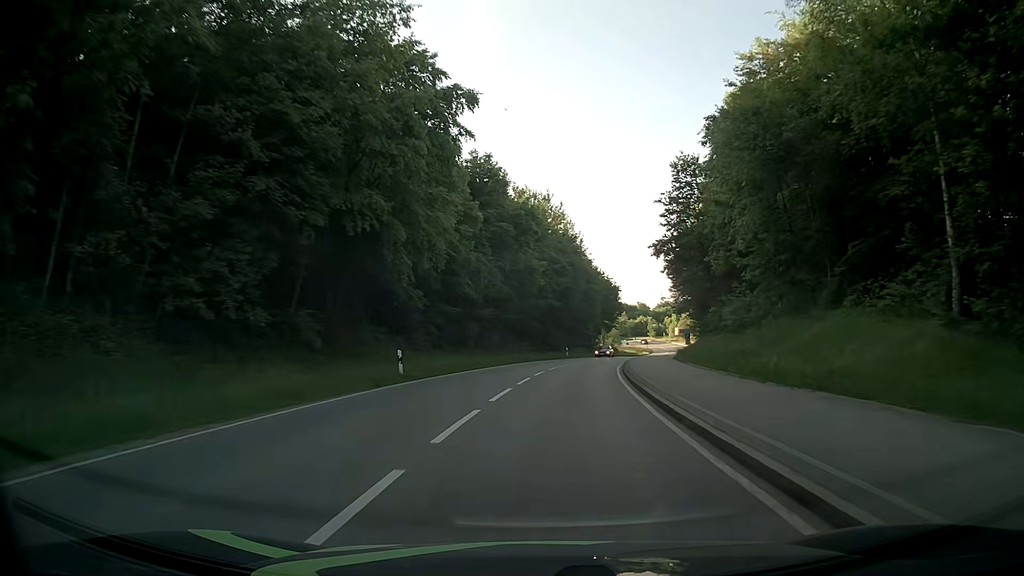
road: secondary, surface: asphalt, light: Day
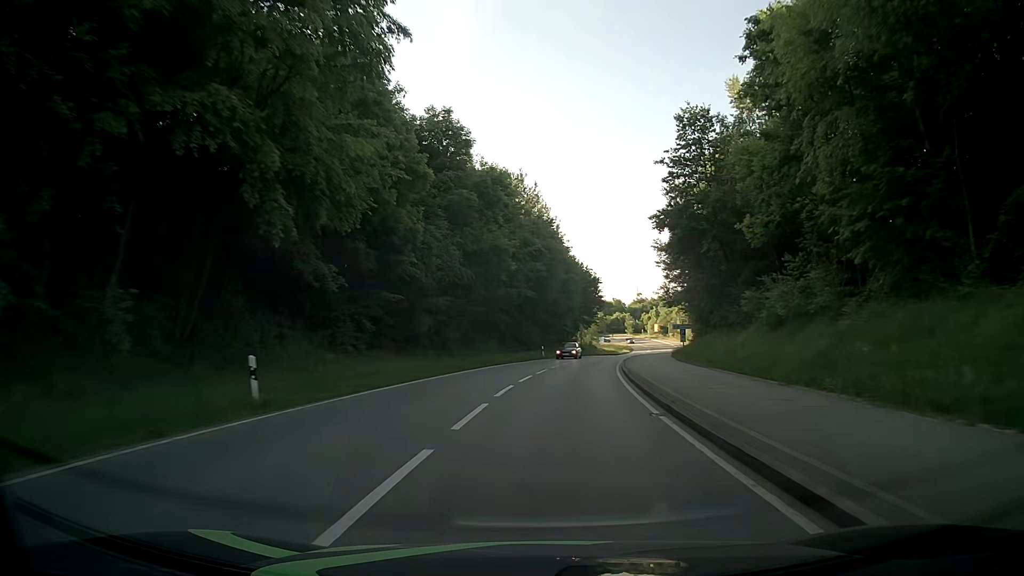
(+0.1, +10.7) m; +2°
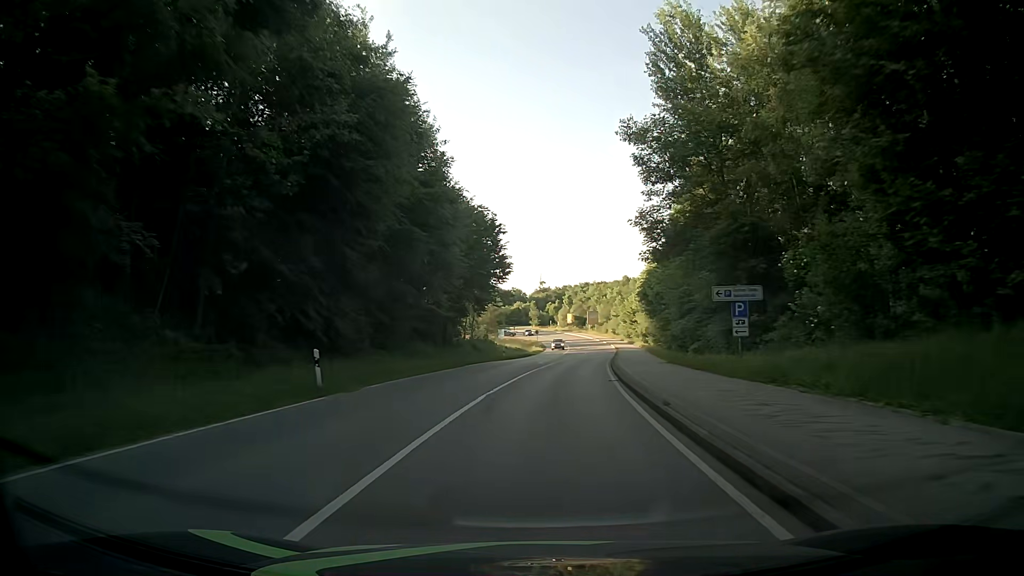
(+3.4, +43.0) m; +9°
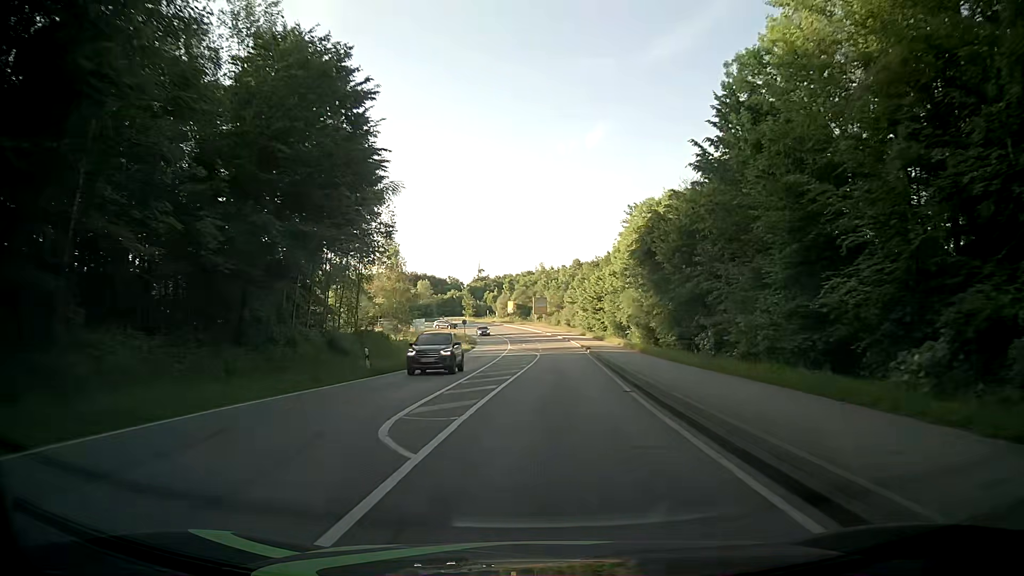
(+1.4, +32.6) m; +5°
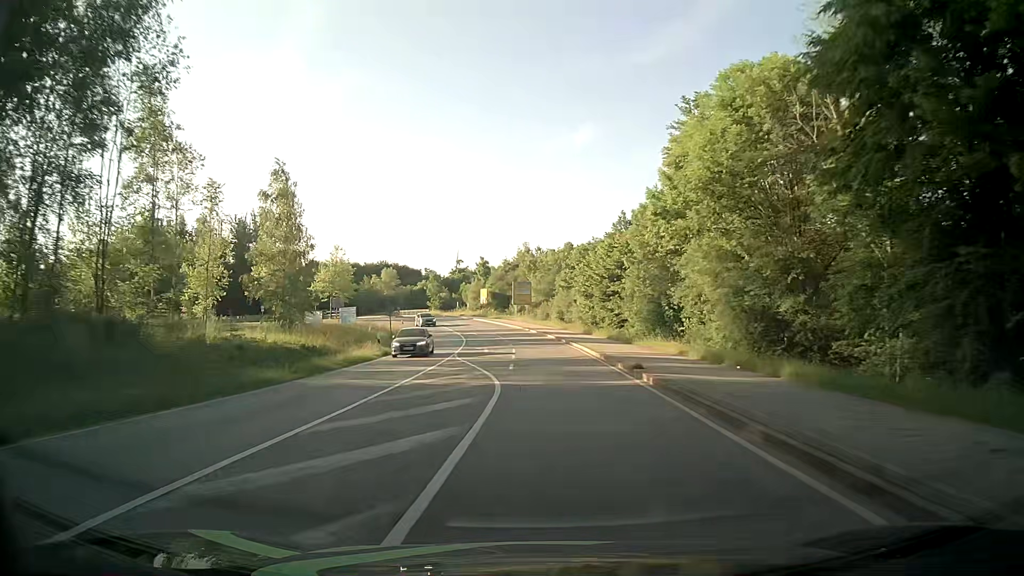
(+0.9, +32.3) m; +2°
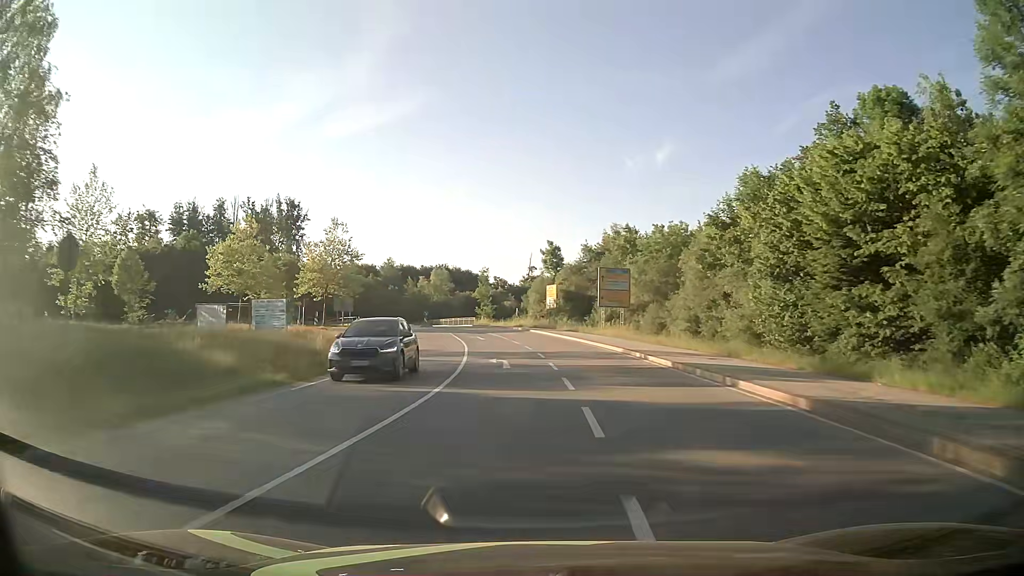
(-2.0, +37.3) m; -7°
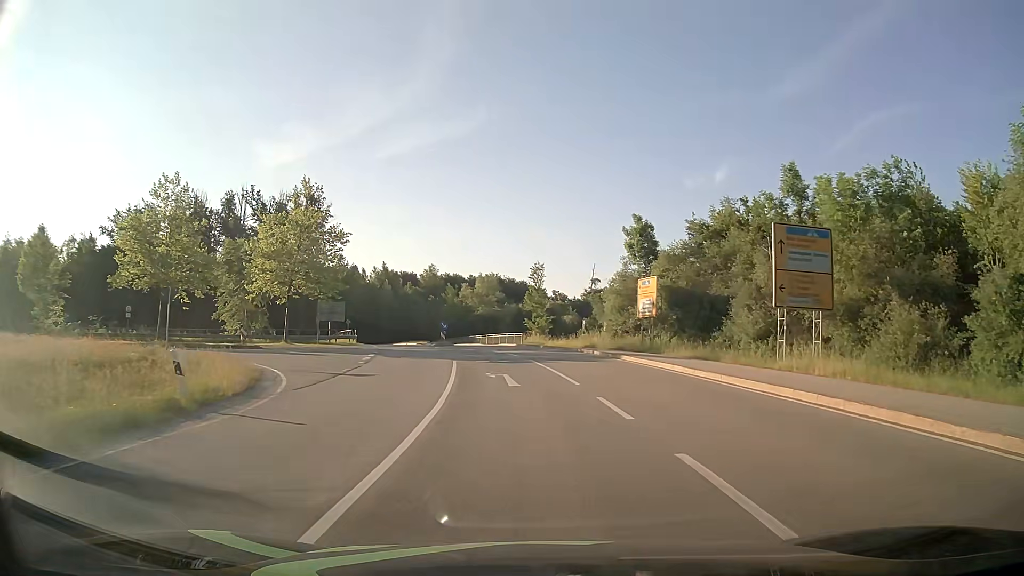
(-1.5, +27.4) m; -5°
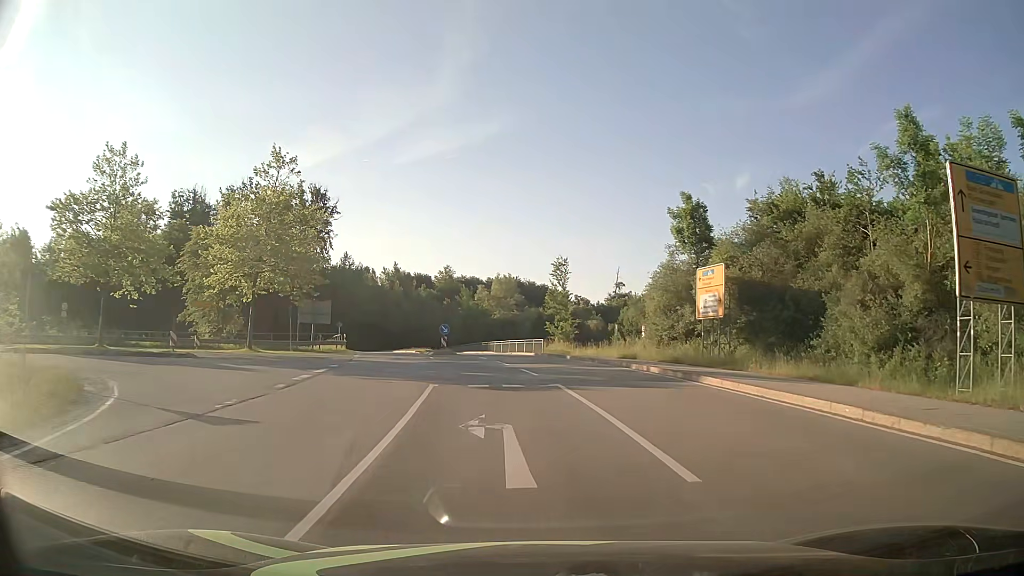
(-0.2, +10.0) m; -2°
(0, +10) (-1, +20) (-7, +28) (-16, +30) (-26, +27) (-34, +21) (-42, +15) (-49, +8) (-57, +2) (-65, -3) m
